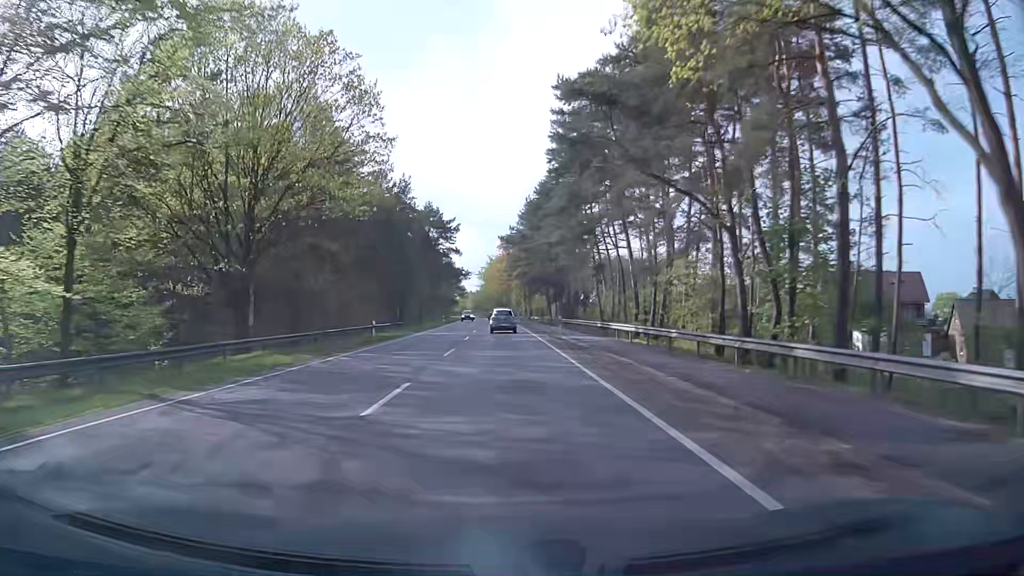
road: primary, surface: asphalt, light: Day
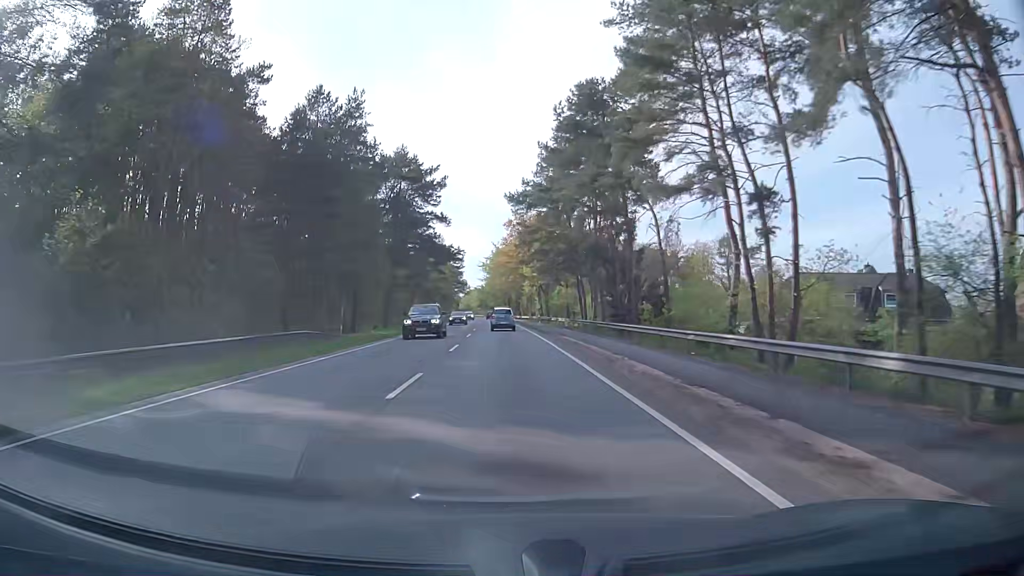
(-0.2, +34.7) m; -1°
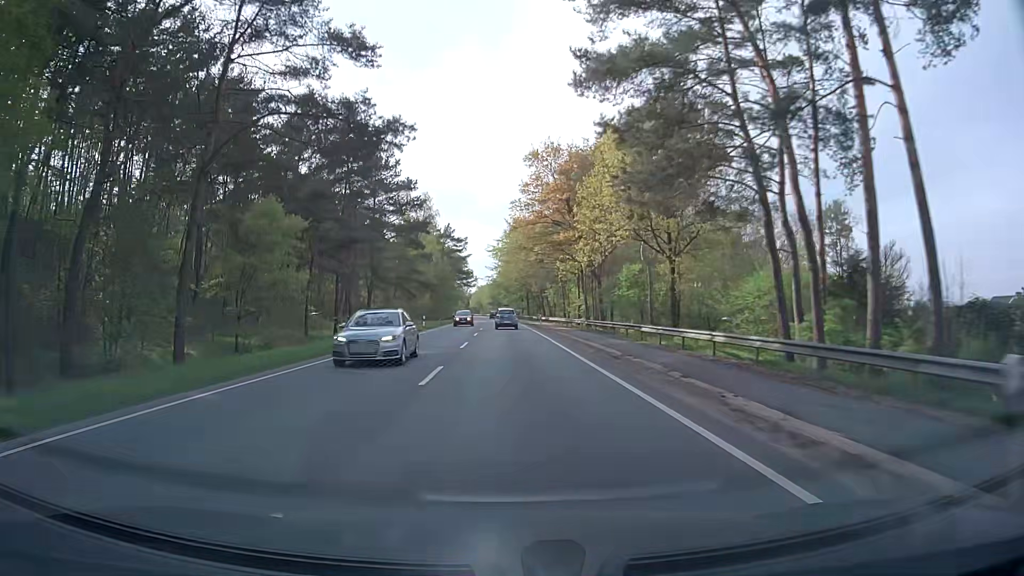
(-0.5, +46.2) m; 0°
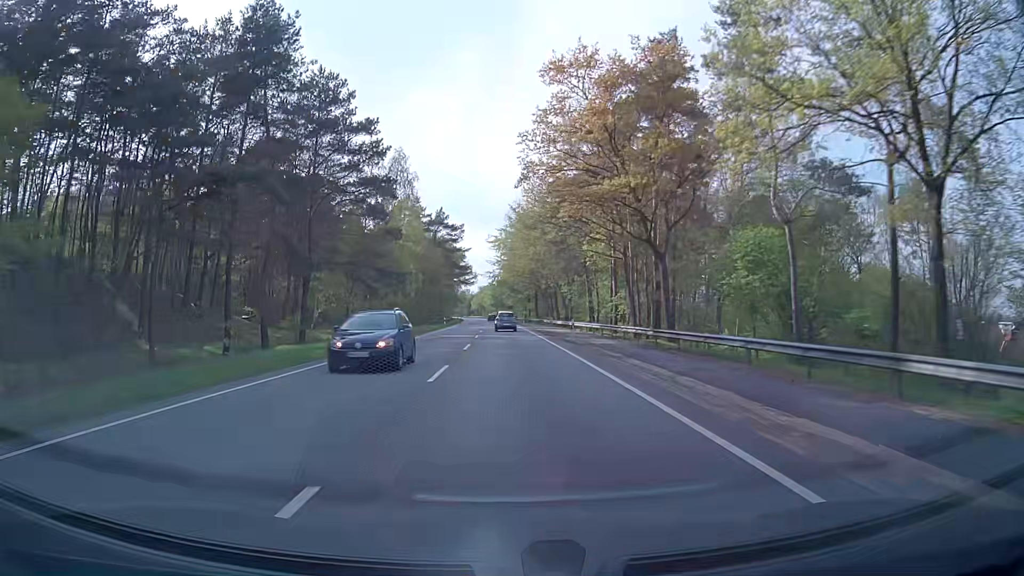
(-0.5, +23.3) m; -2°
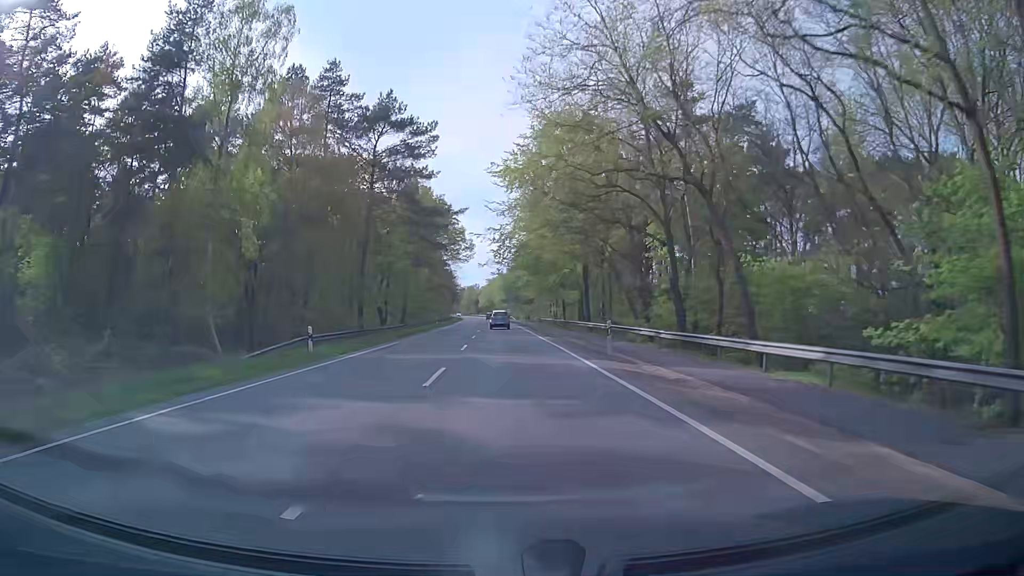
(-0.1, +61.4) m; -1°
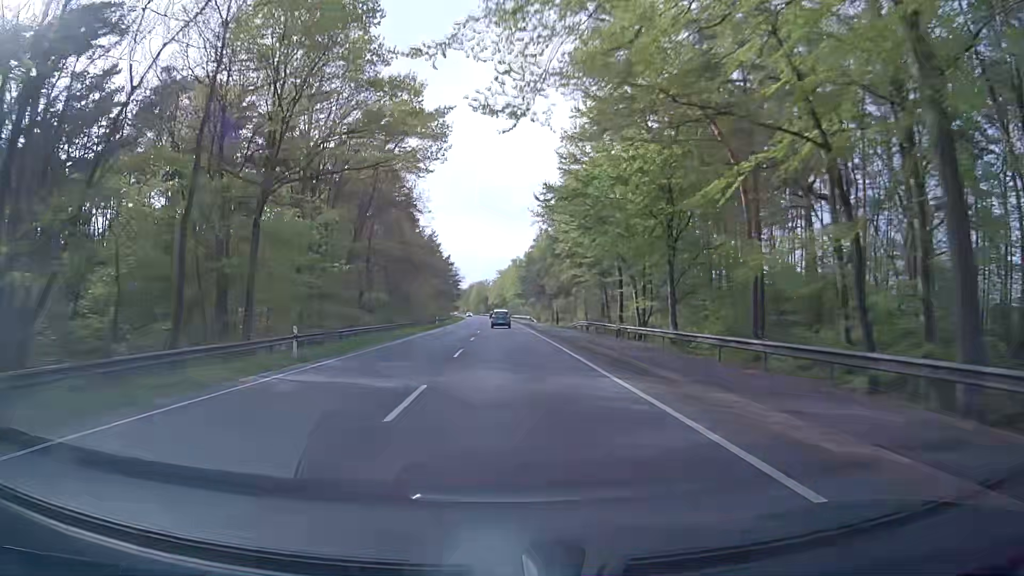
(-0.3, +52.6) m; -1°
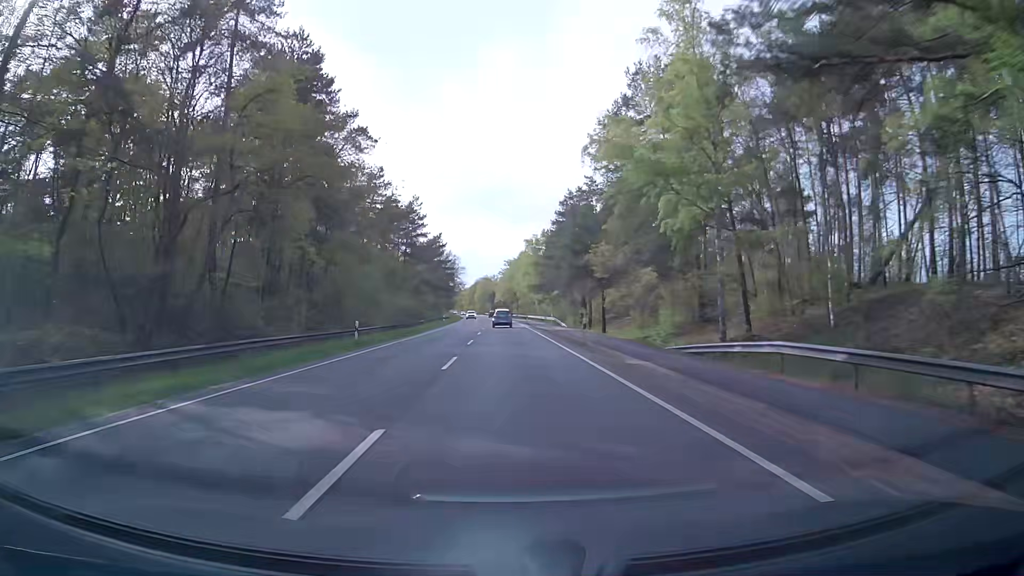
(-0.3, +41.1) m; -1°
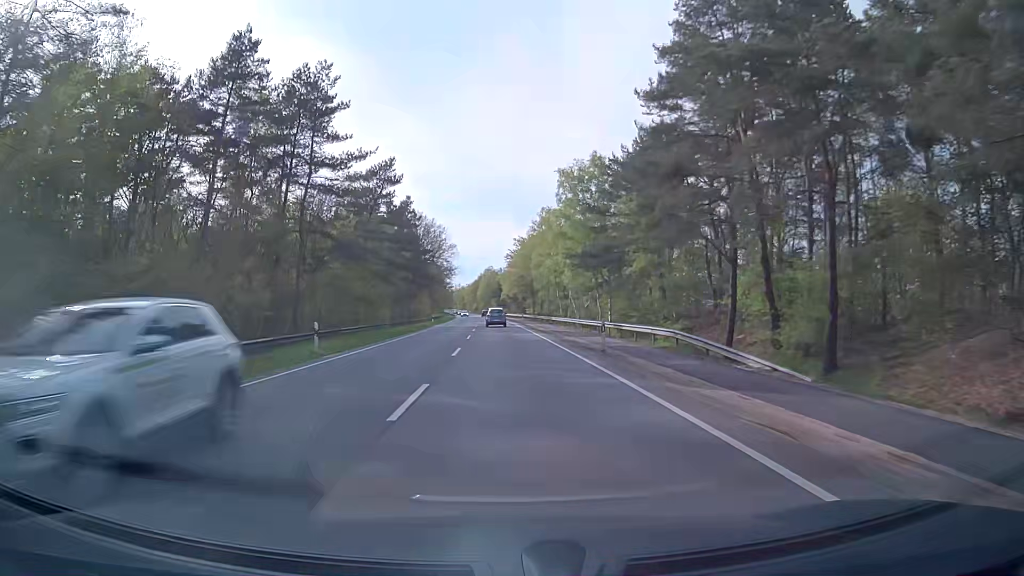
(-0.5, +55.9) m; -1°
(0, +10) (0, +20) (0, +30) (-1, +40) (-1, +50) (-1, +60) (-1, +70) (-2, +80) (-2, +90) (-3, +100) m
